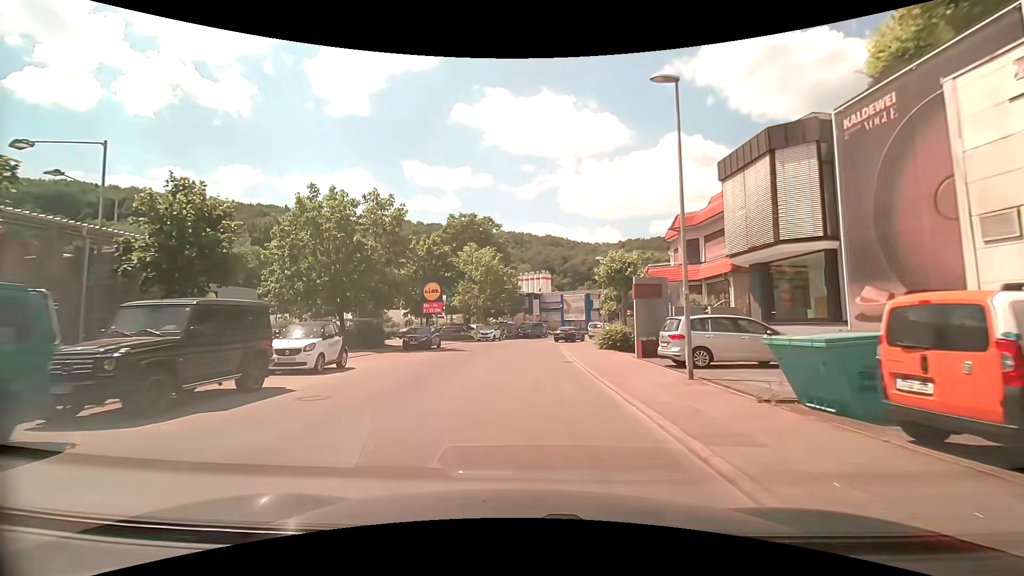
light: Day
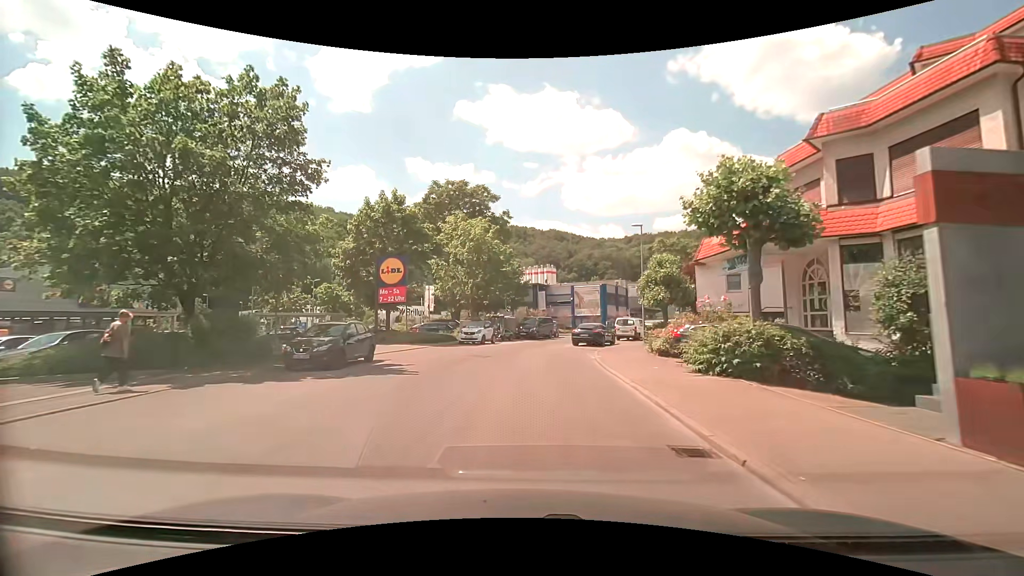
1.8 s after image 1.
(+0.1, +15.1) m; +1°
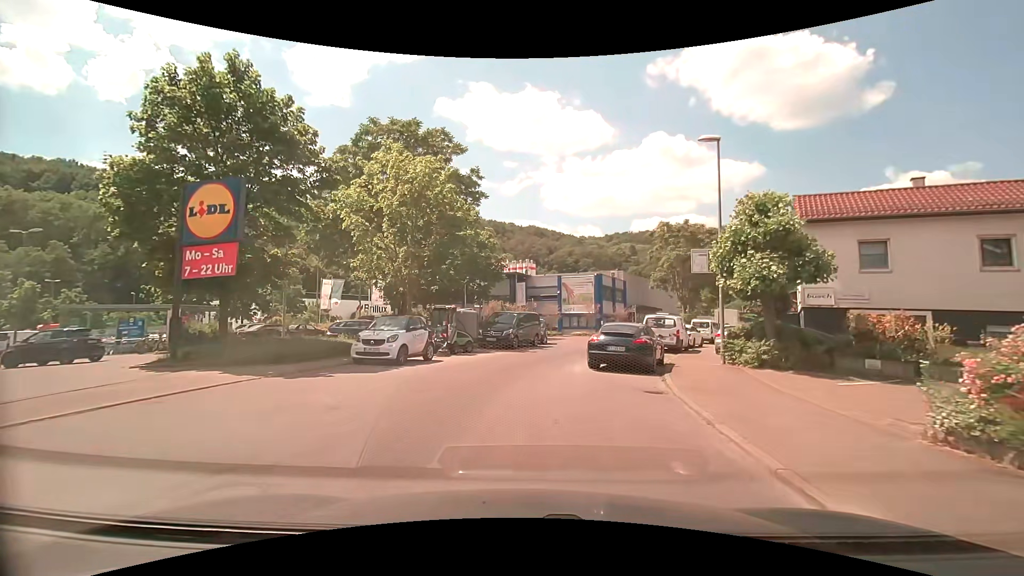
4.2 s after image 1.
(+0.2, +16.3) m; +3°
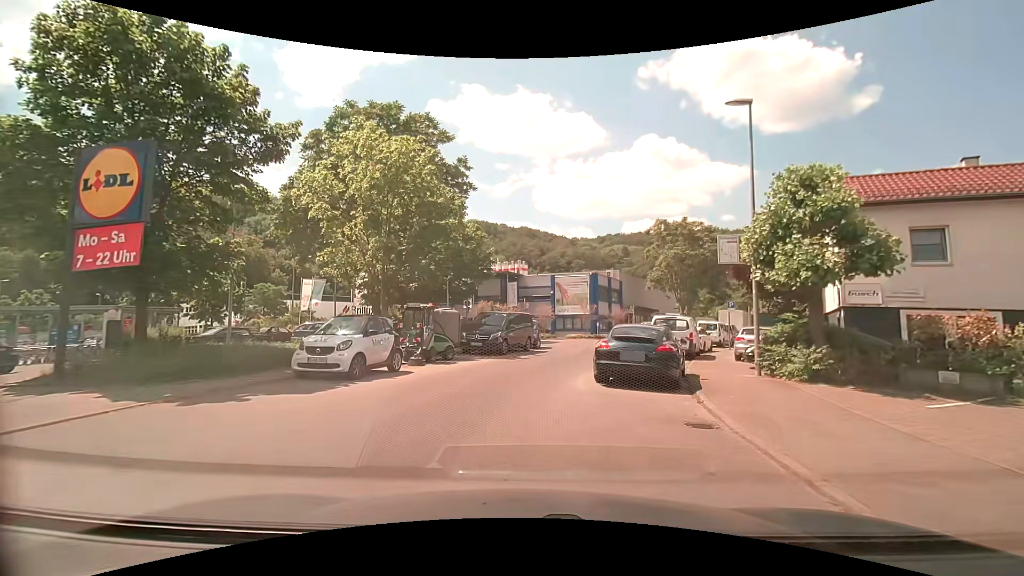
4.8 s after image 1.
(0.0, +3.2) m; 0°
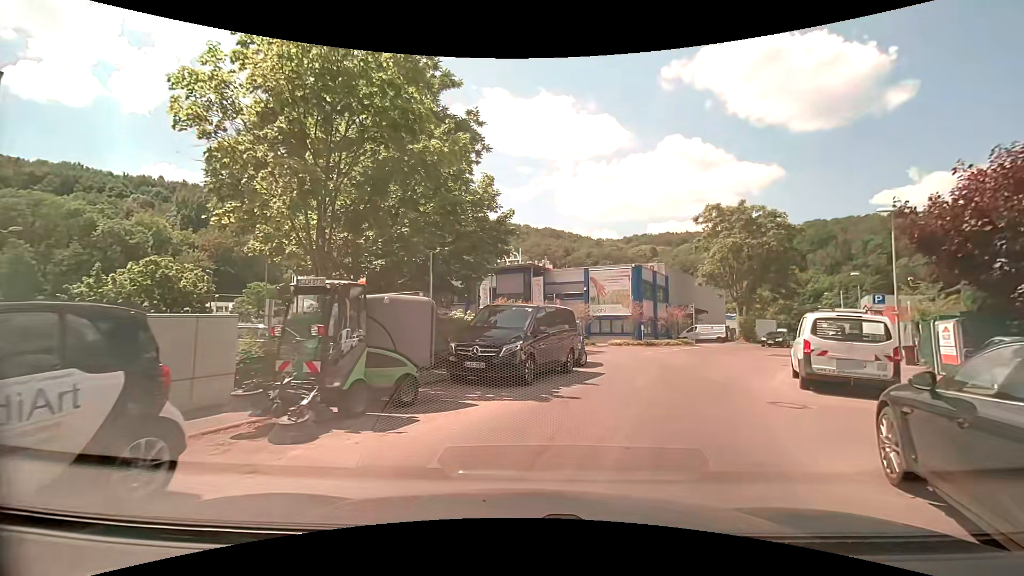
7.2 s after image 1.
(-0.3, +10.0) m; -3°
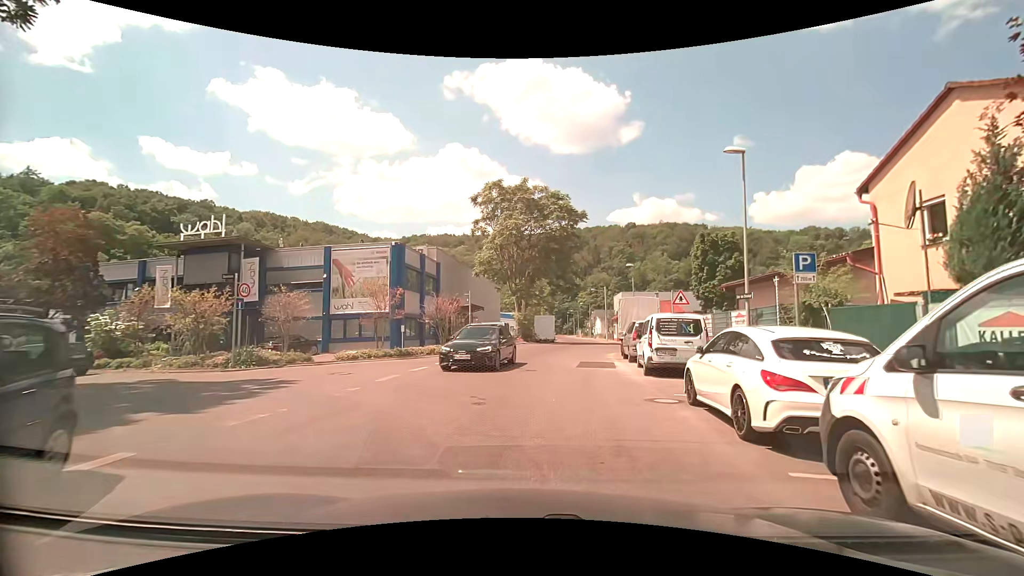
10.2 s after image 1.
(+3.6, +13.4) m; +25°
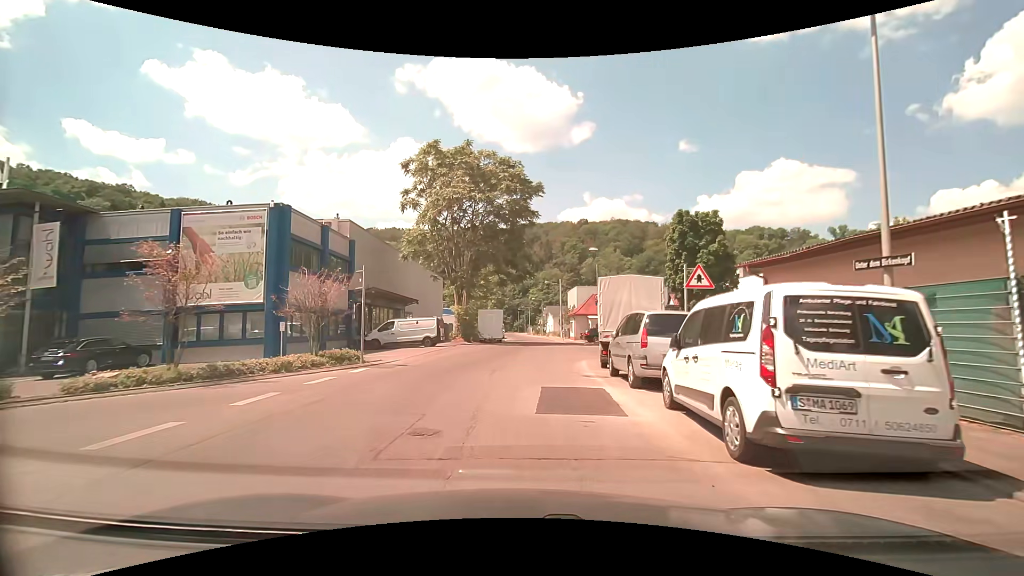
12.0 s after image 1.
(+0.8, +9.8) m; +7°
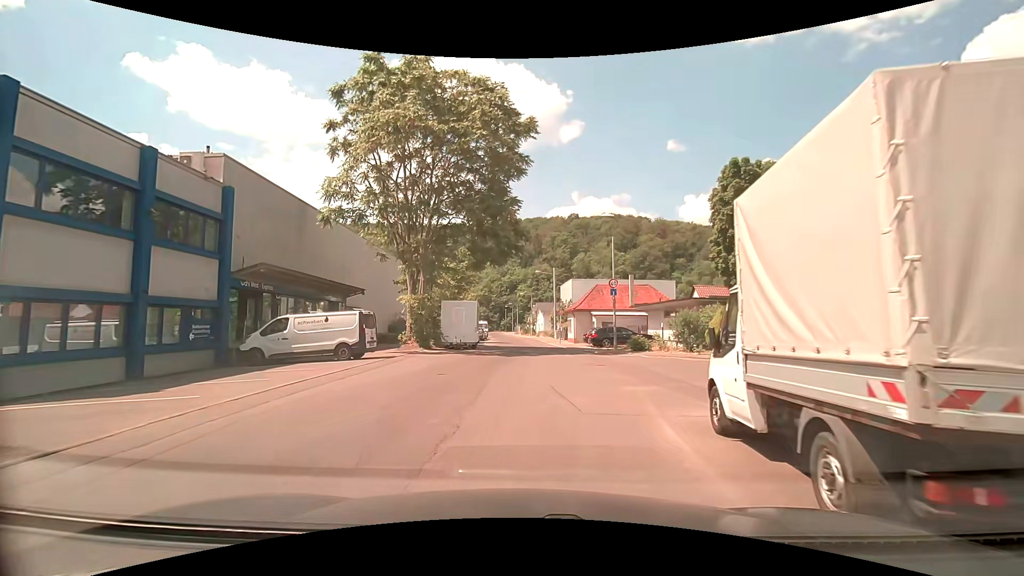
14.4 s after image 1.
(+0.1, +13.2) m; +1°
(0, +10) (+1, +20) (+1, +30) (+1, +40) (+1, +50) (0, +60) (0, +70) (-1, +80) (-2, +90) (-3, +100) m
